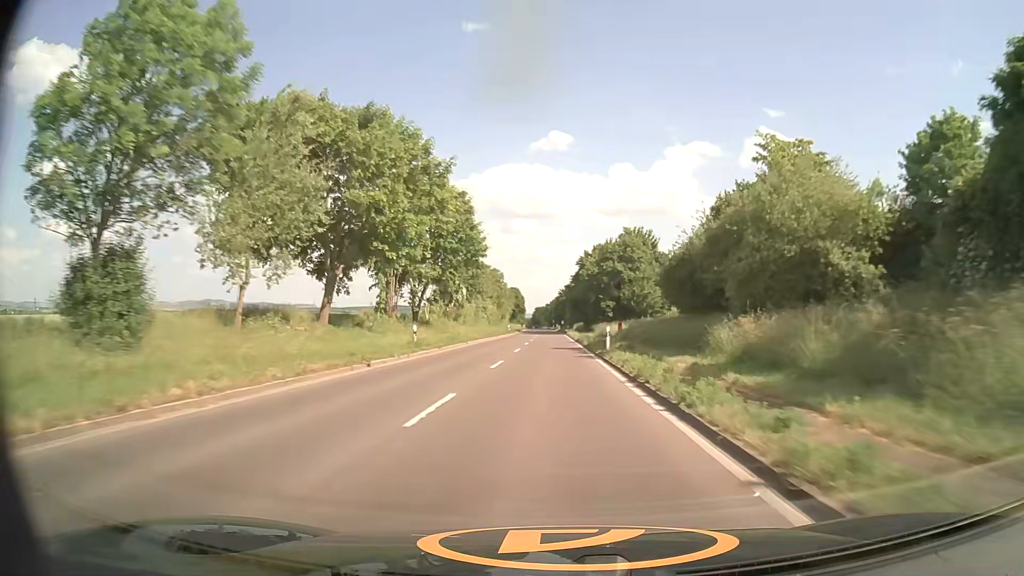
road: secondary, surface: asphalt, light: Day
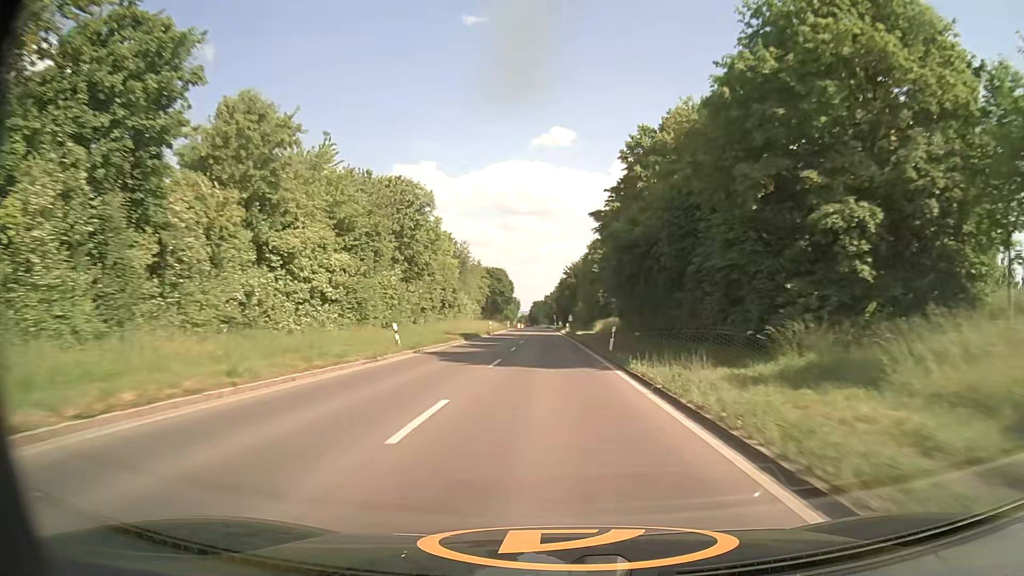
(-0.1, +73.5) m; 0°
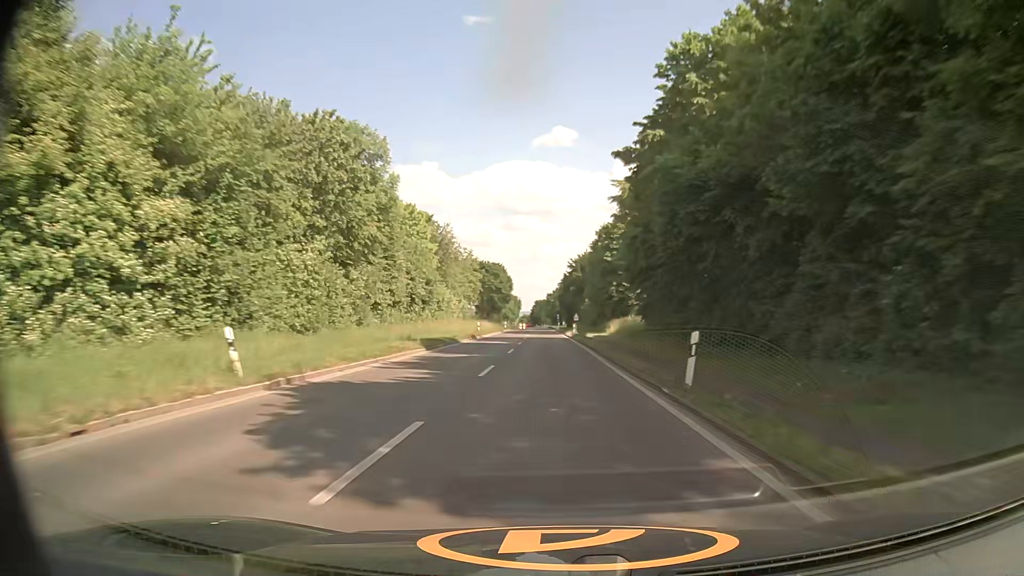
(0.0, +14.9) m; 0°
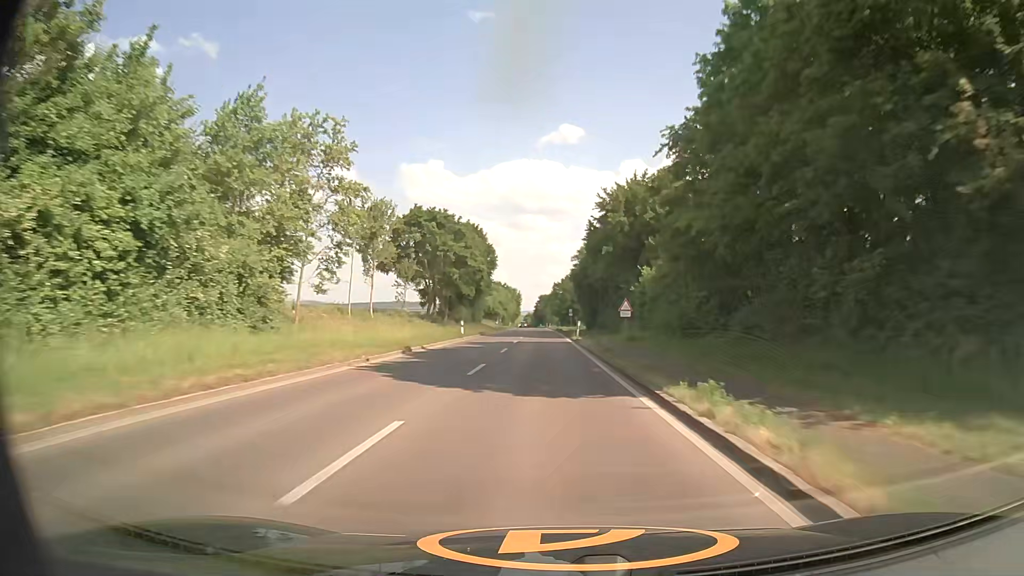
(-0.1, +60.0) m; 0°
